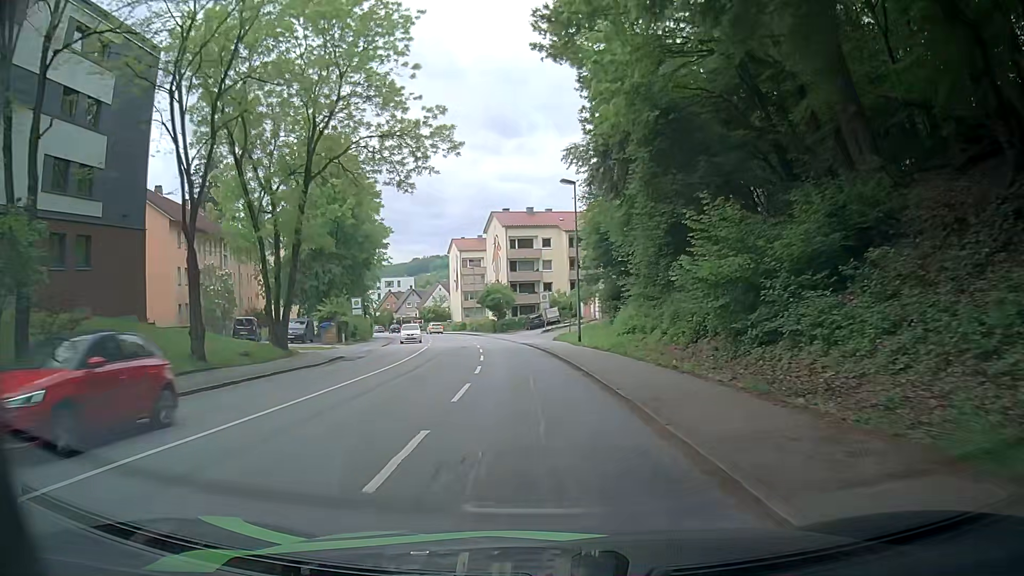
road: tertiary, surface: asphalt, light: Day
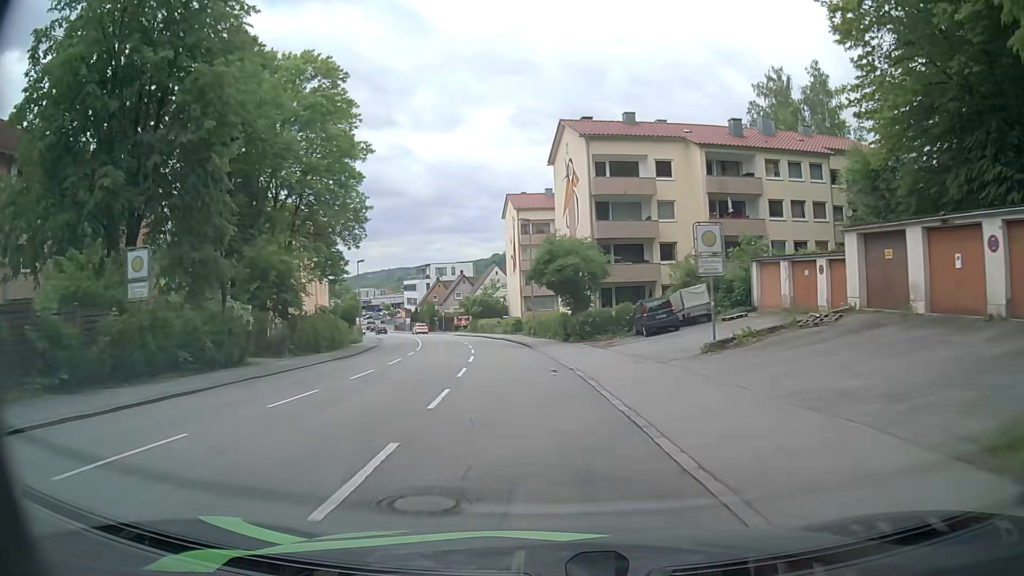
(-2.2, +38.2) m; -9°
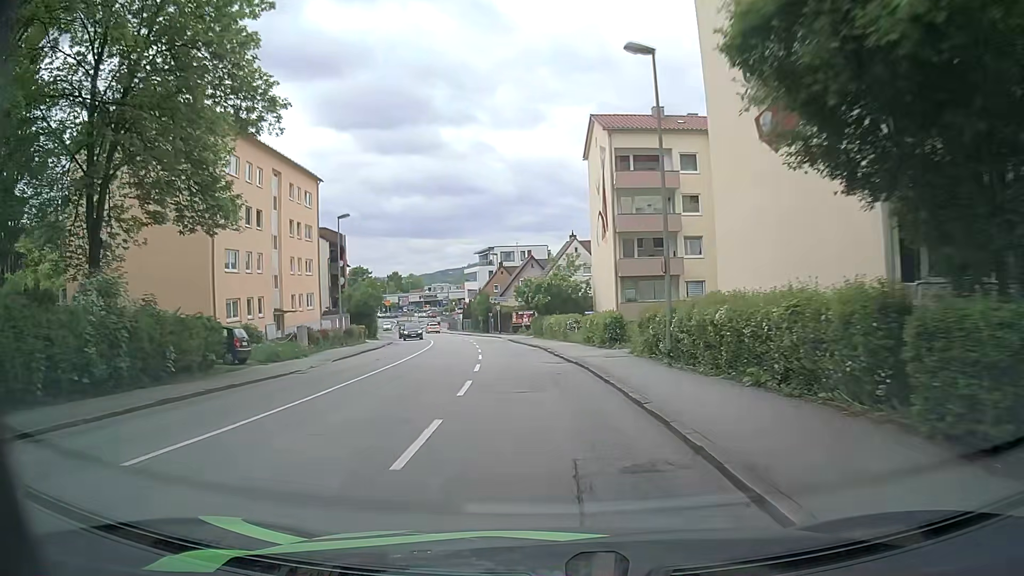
(-1.0, +29.6) m; -6°
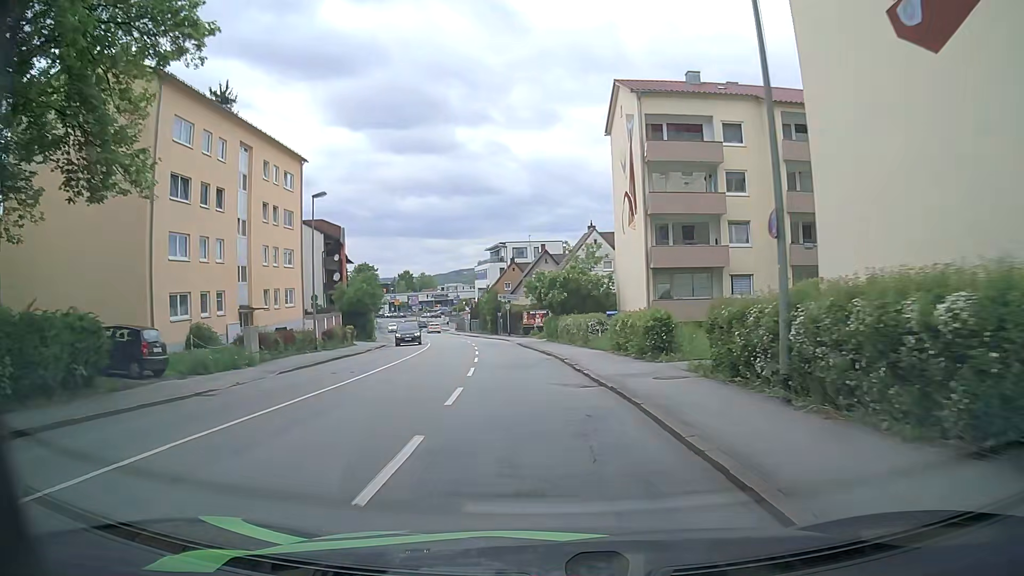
(0.0, +7.3) m; 0°
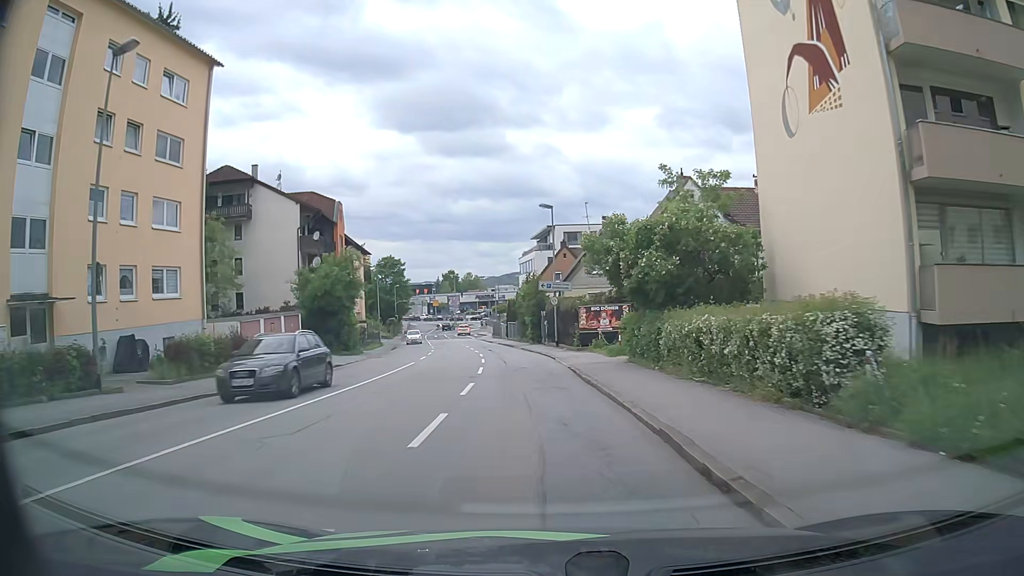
(-1.1, +21.7) m; -5°
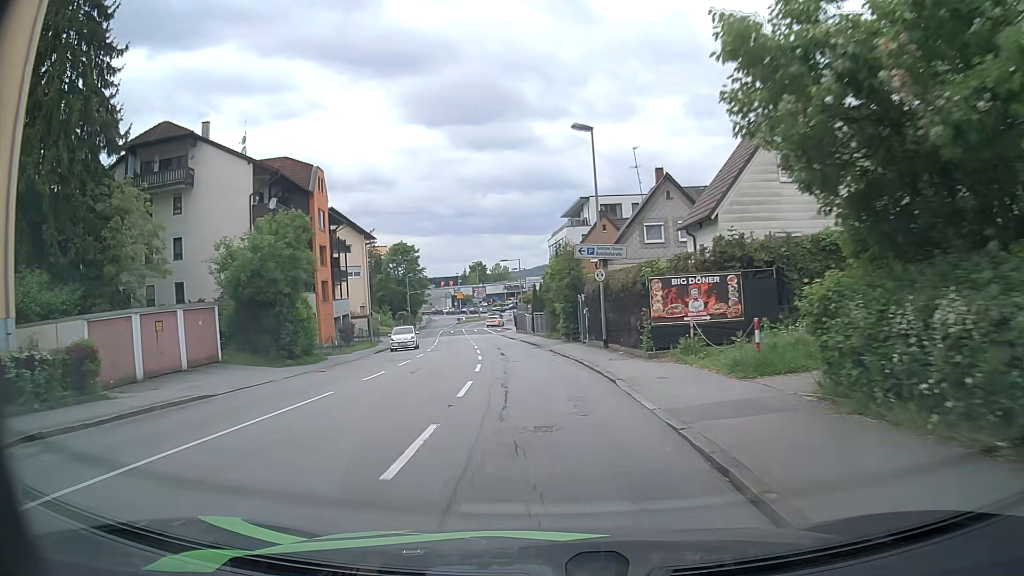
(-0.2, +14.3) m; -2°
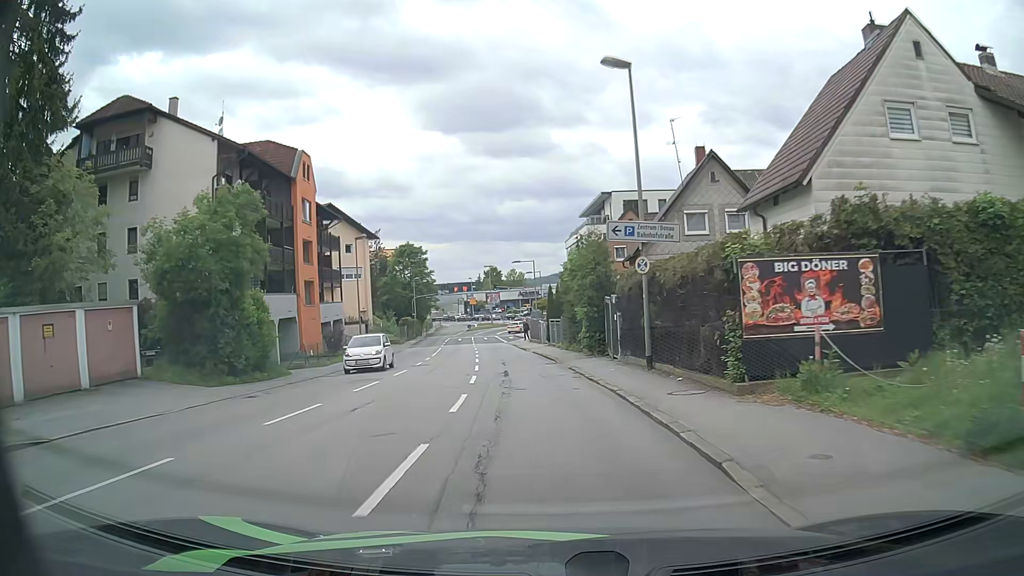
(-0.1, +7.1) m; 0°
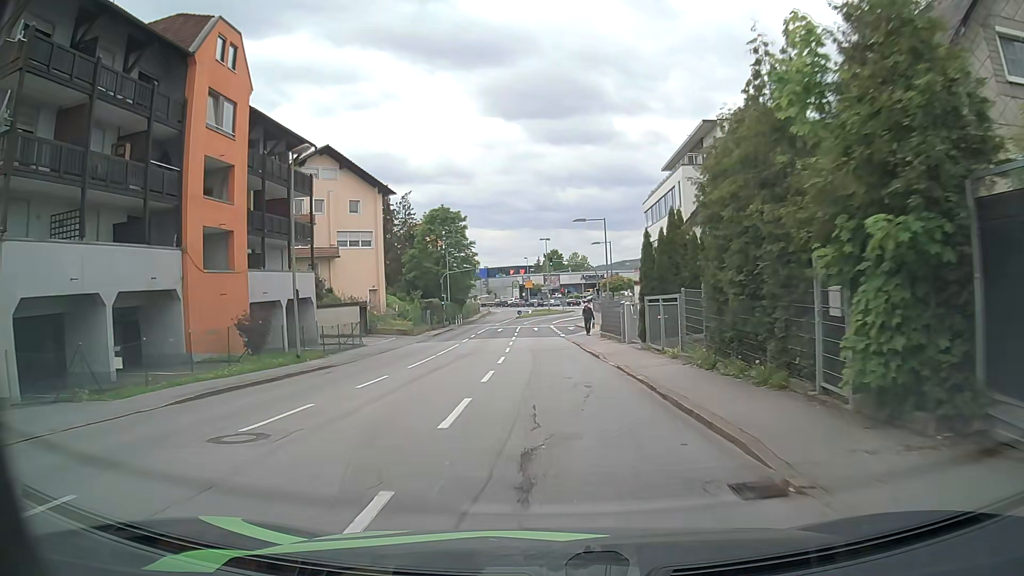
(-1.4, +20.7) m; -7°
(0, +10) (0, +20) (-1, +30) (0, +40) (0, +50) (+1, +60) (+2, +70) (+9, +77) (+18, +77) (+26, +71) m
